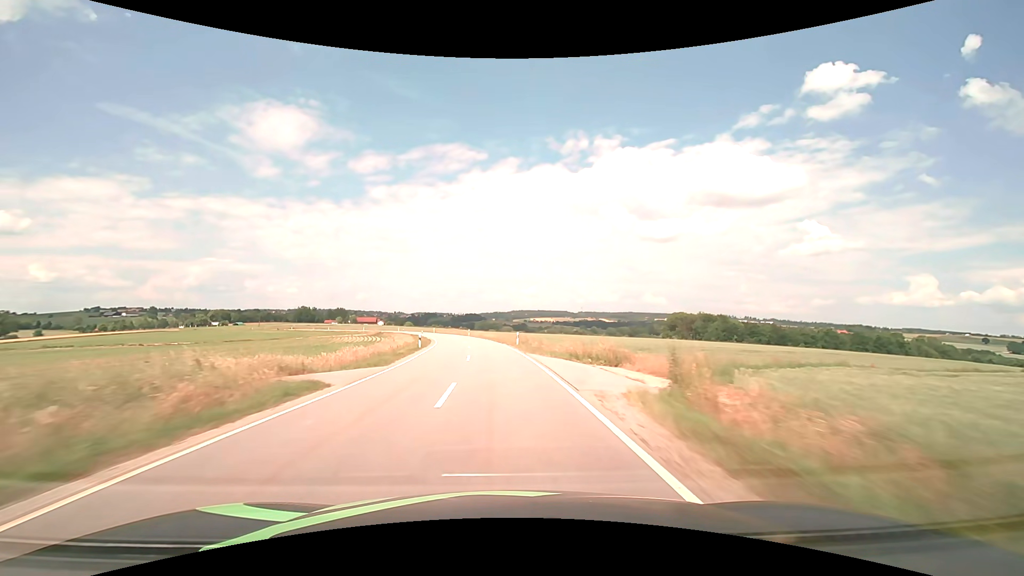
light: Day
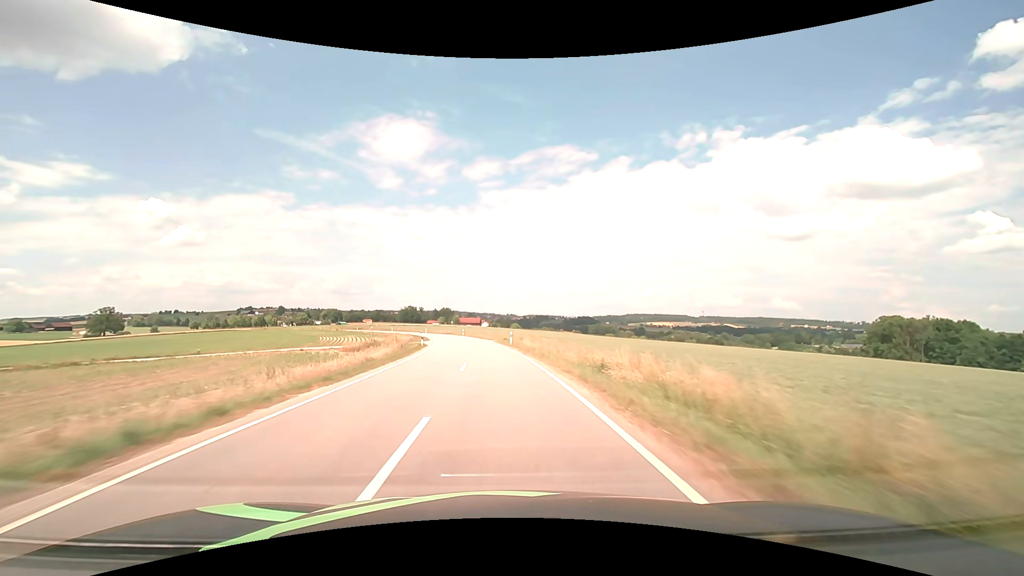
(-8.3, +77.6) m; -13°
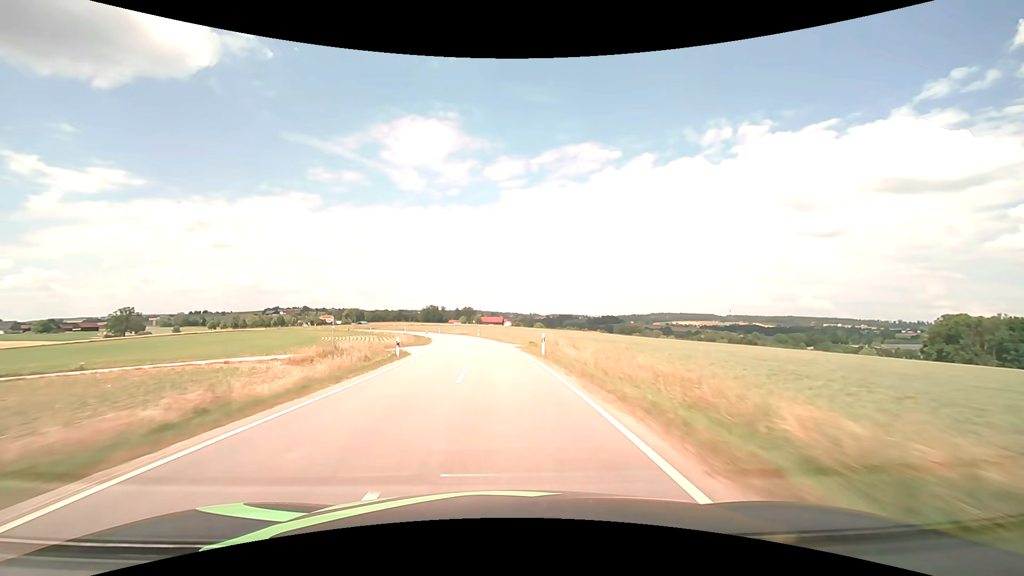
(-0.3, +15.7) m; -2°
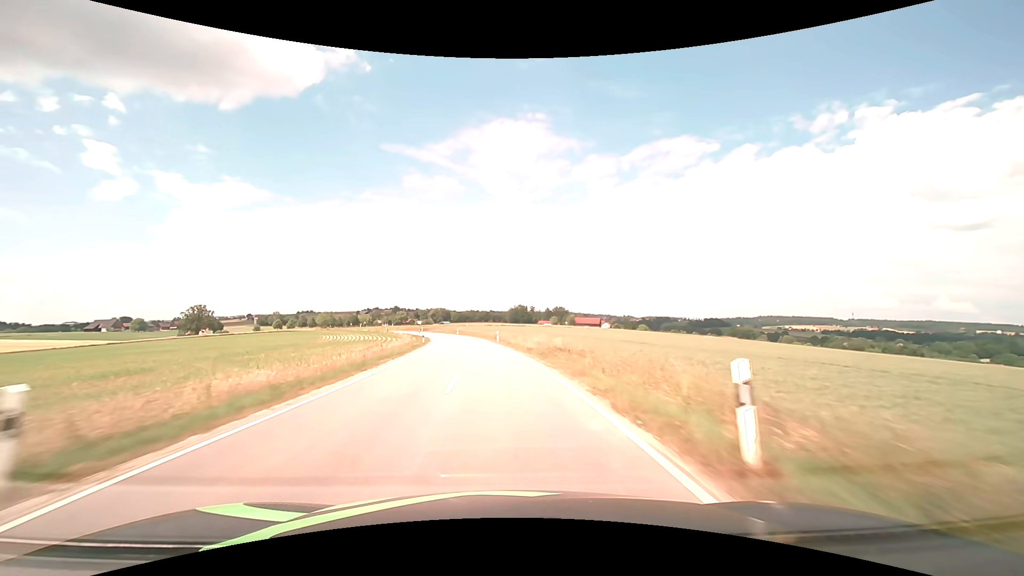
(-5.5, +62.8) m; -10°
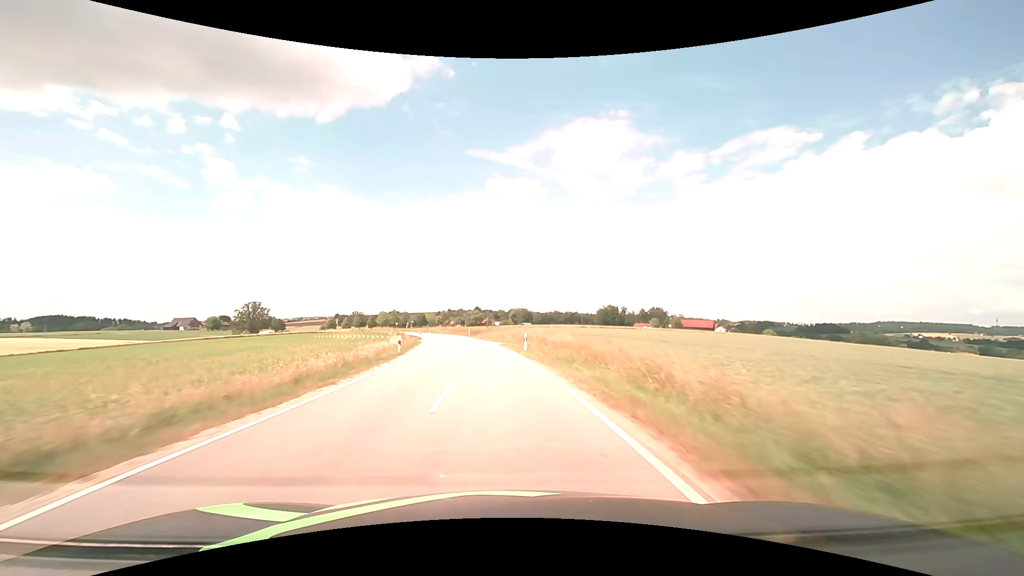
(-5.5, +62.9) m; -9°
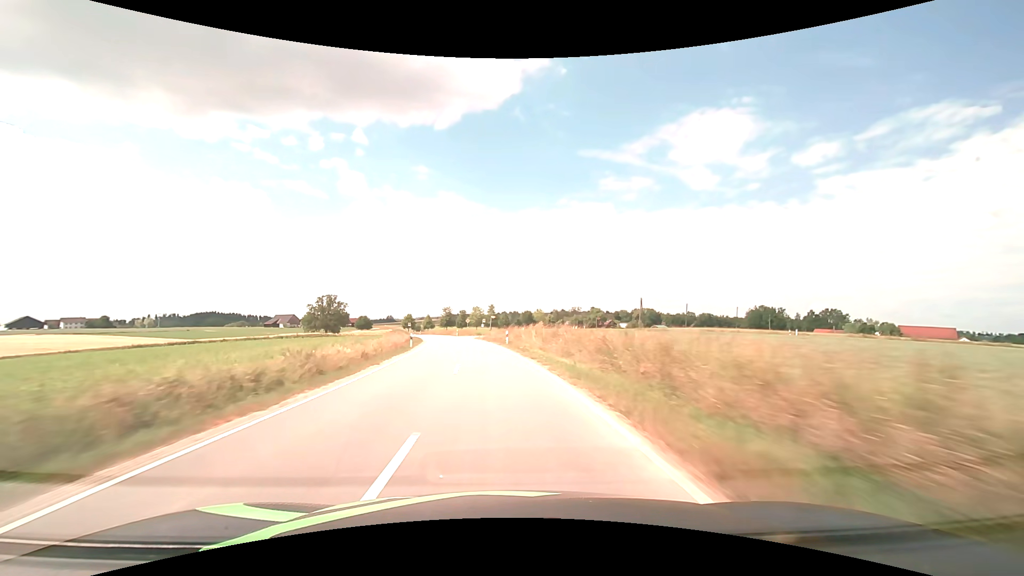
(-9.5, +78.2) m; -13°
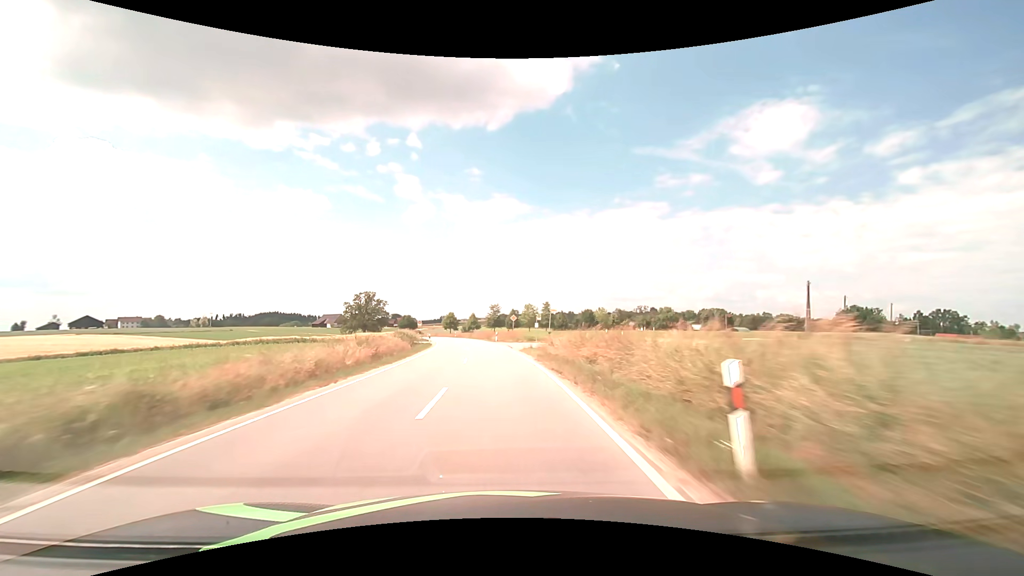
(-1.7, +31.5) m; -6°
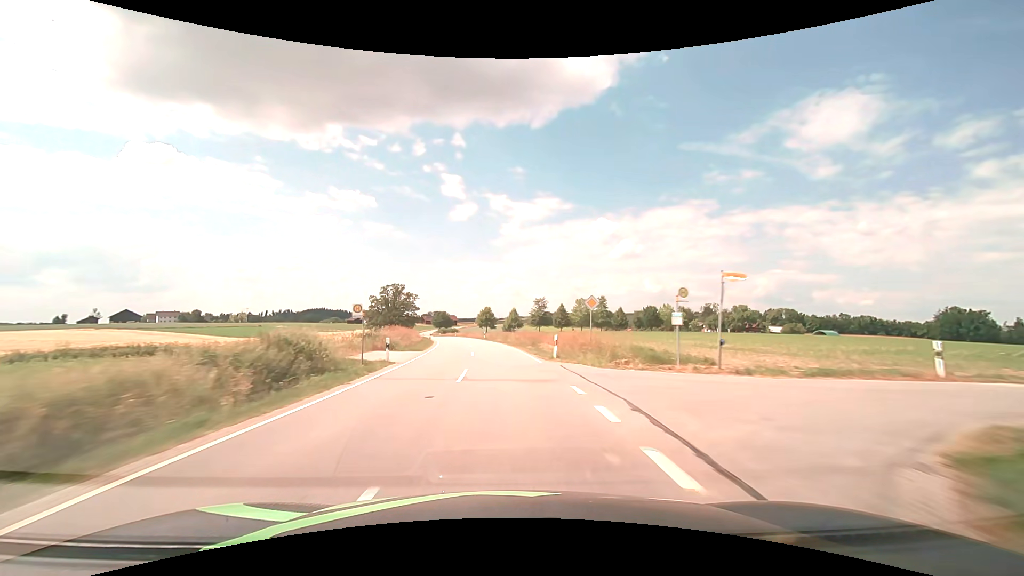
(-1.4, +31.6) m; -5°
(0, +10) (0, +20) (-1, +30) (-2, +40) (-3, +50) (-5, +60) (-6, +70) (-8, +79) (-10, +89) (-12, +99) m
